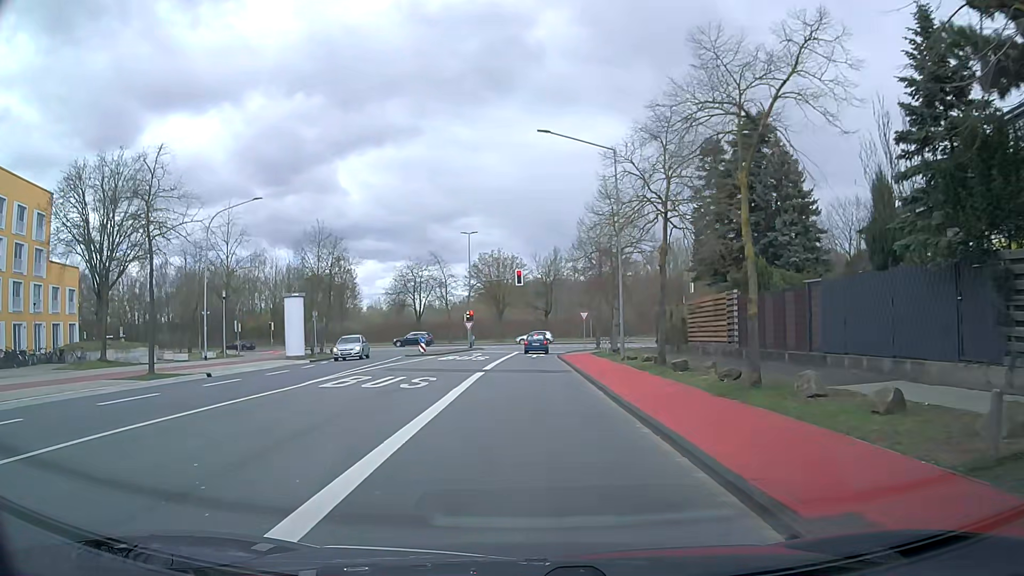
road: tertiary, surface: asphalt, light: Day
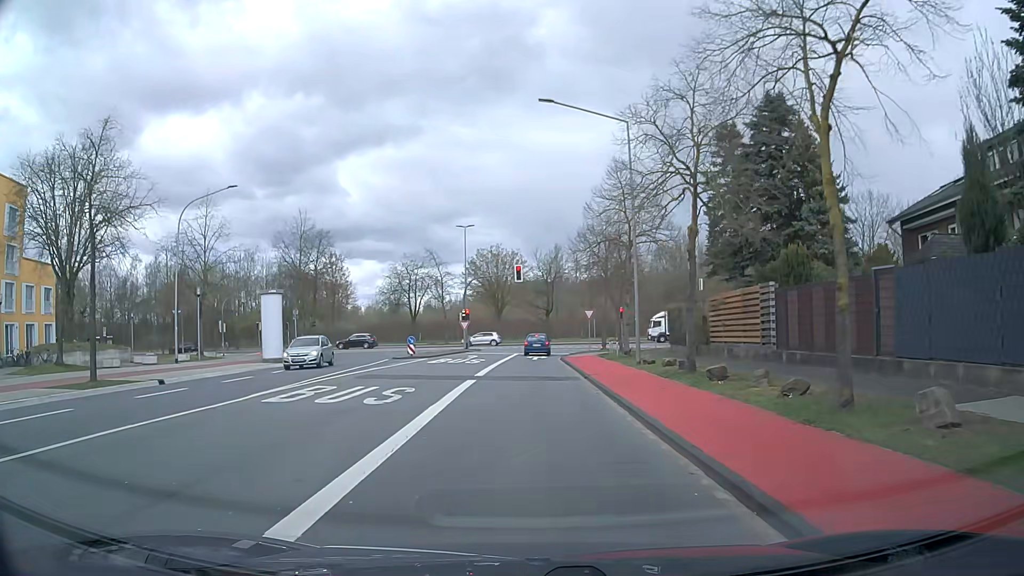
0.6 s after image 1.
(0.0, +3.9) m; 0°
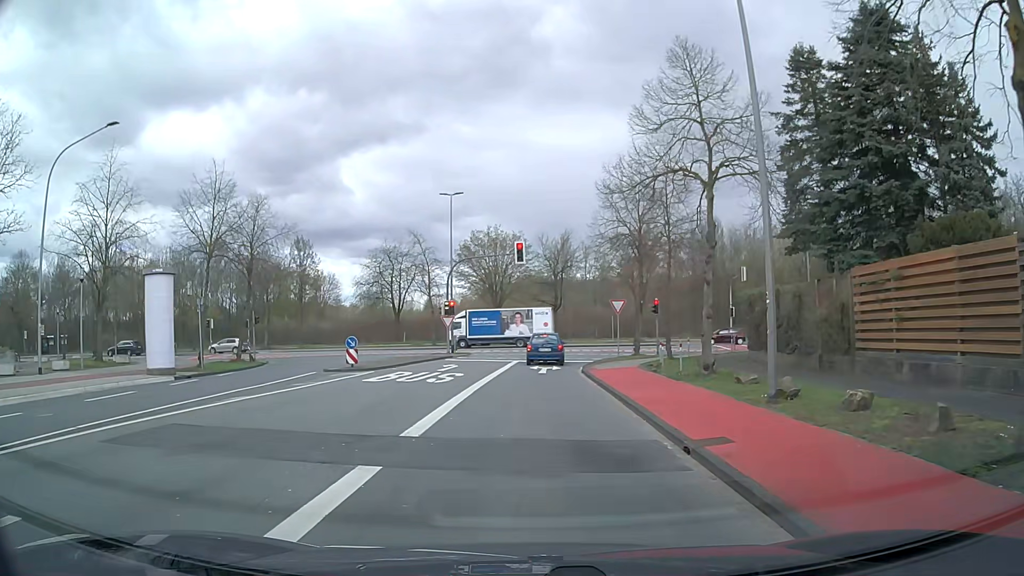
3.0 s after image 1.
(-0.1, +12.9) m; -1°
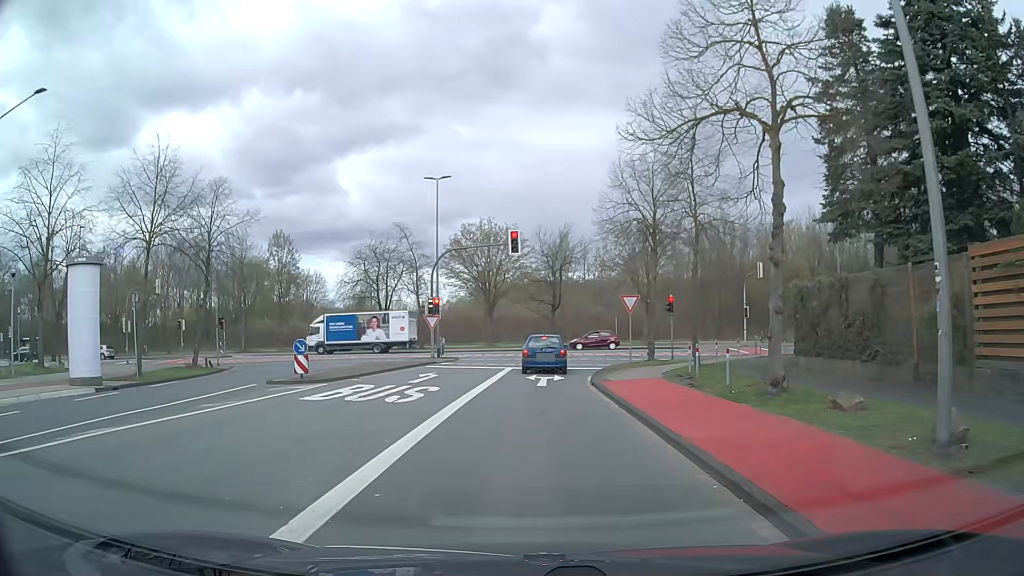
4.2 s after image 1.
(0.0, +5.0) m; +2°
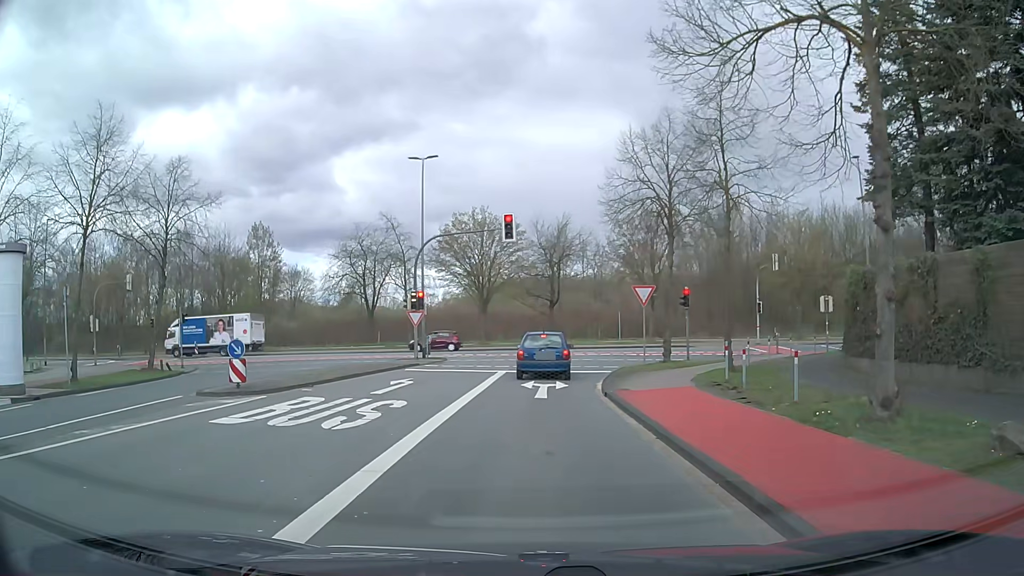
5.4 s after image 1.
(-0.1, +4.0) m; 0°
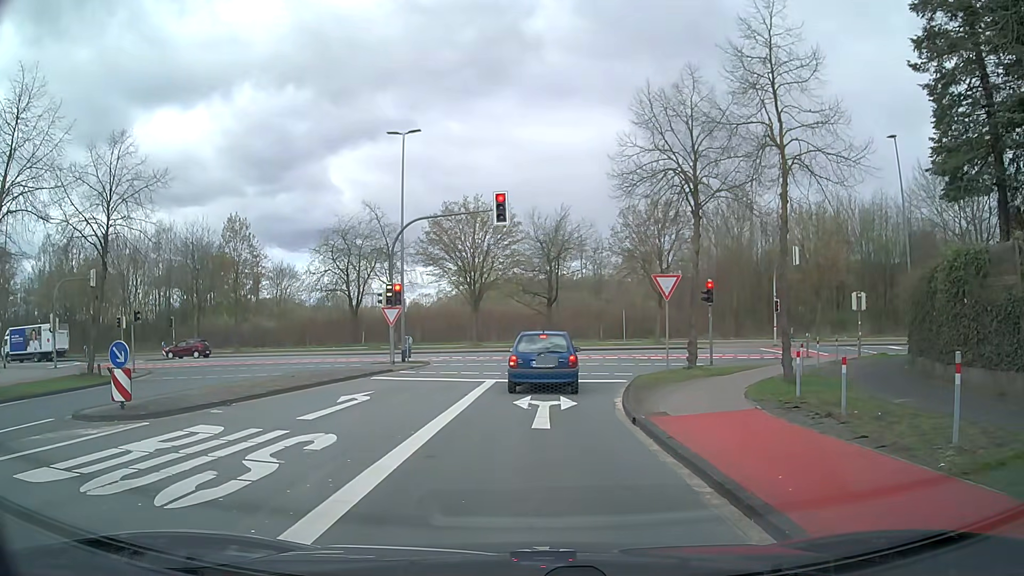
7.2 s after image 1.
(0.0, +4.5) m; -2°
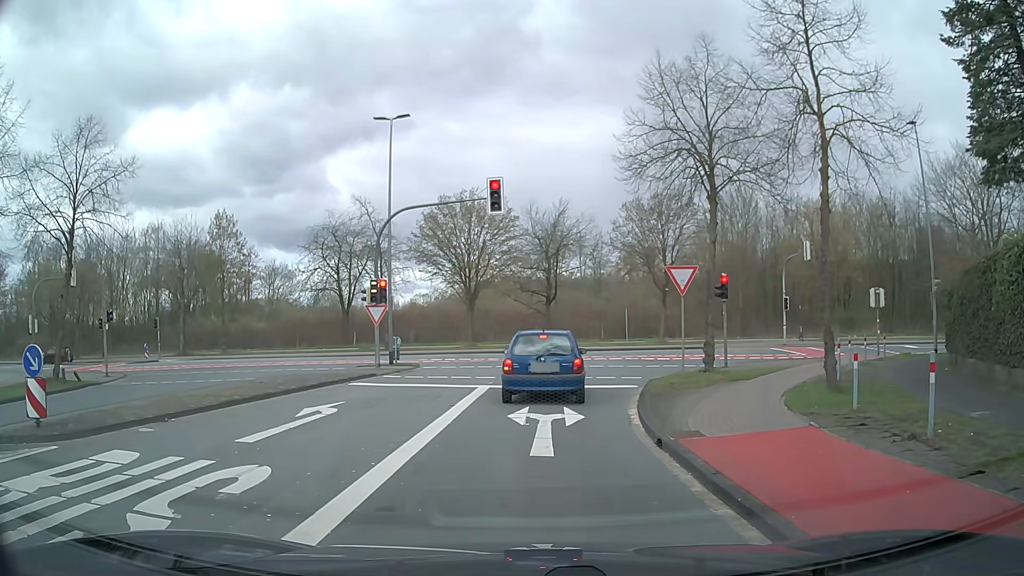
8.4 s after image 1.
(+0.1, +2.2) m; +1°
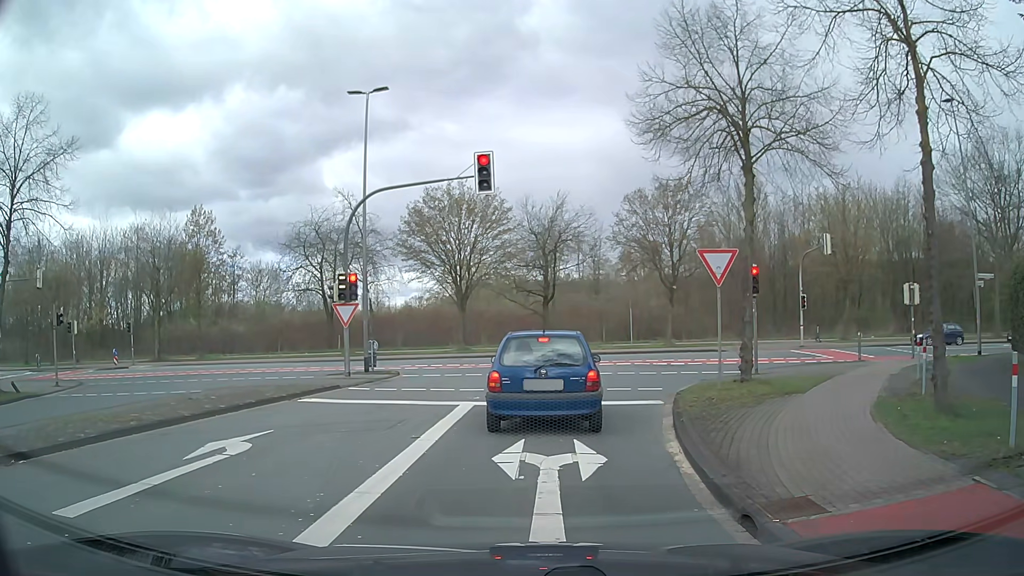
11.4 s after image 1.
(+0.1, +3.6) m; +2°
(0, +10) (0, +20) (-2, +30) (-8, +37) (-18, +41) (-28, +42) (-38, +42) (-48, +43) (-58, +44) (-68, +44) m
